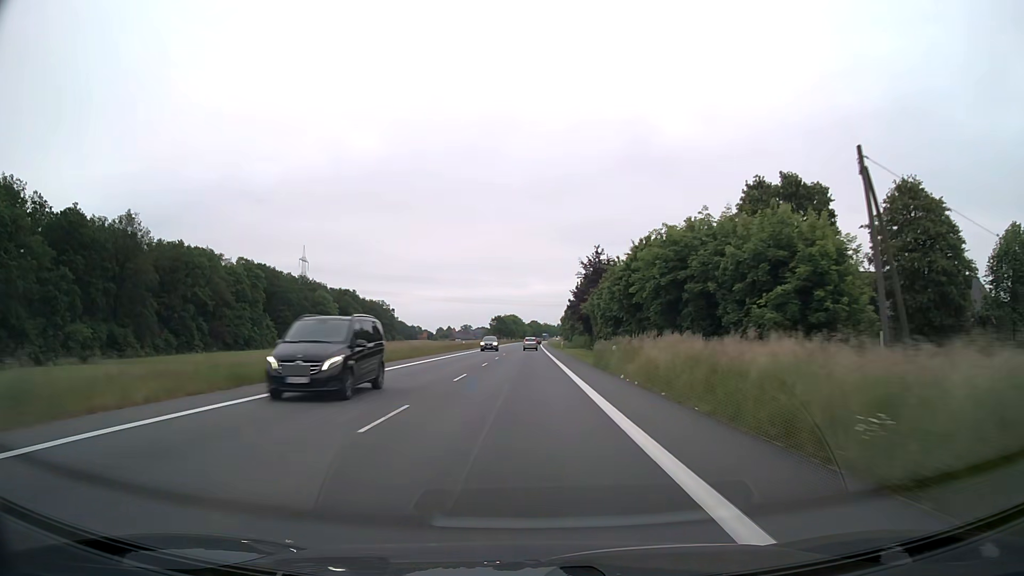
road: primary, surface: asphalt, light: Day
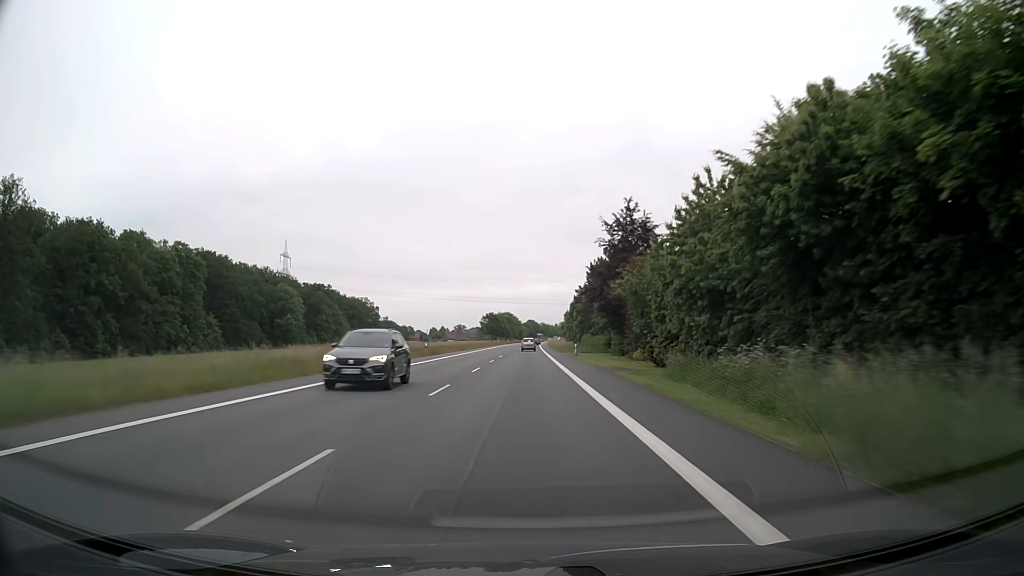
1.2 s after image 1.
(+0.1, +29.4) m; 0°
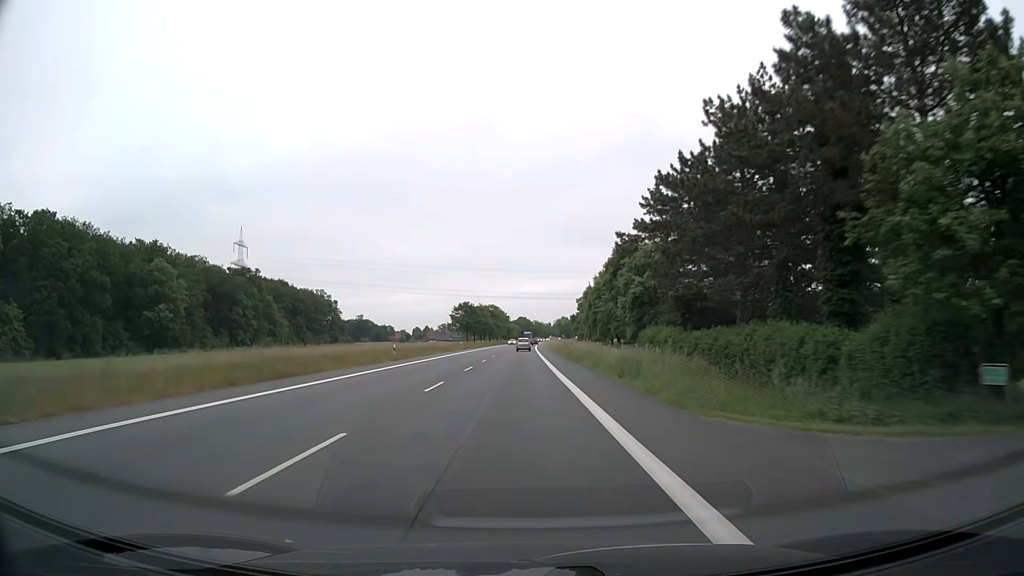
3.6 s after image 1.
(+0.6, +58.4) m; +1°
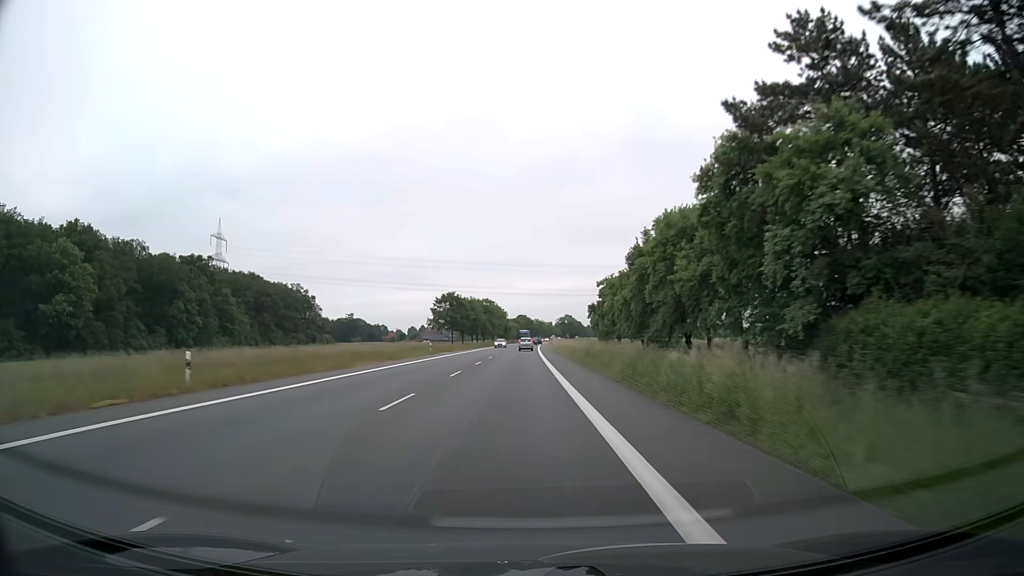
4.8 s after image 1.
(0.0, +28.8) m; 0°
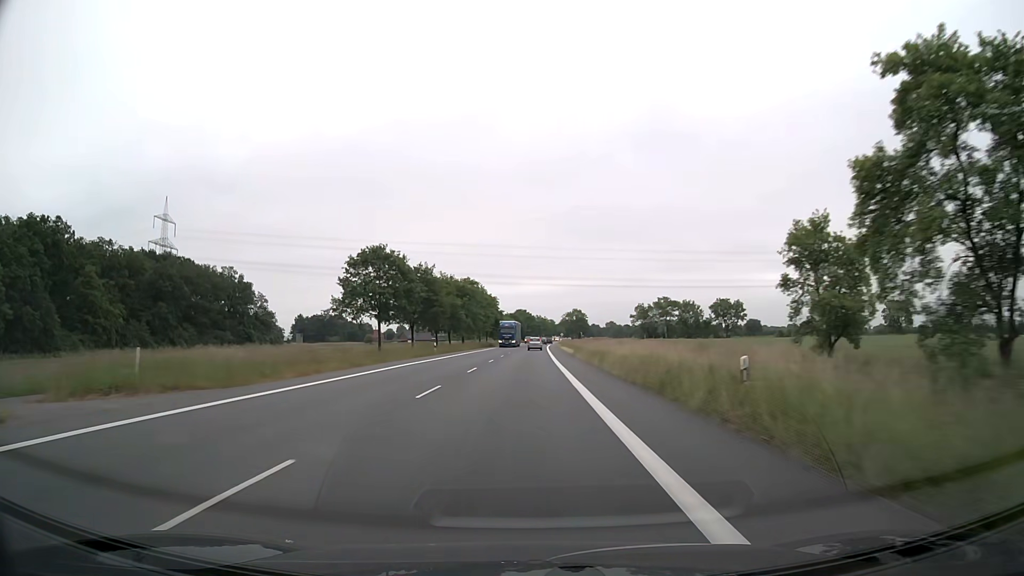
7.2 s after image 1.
(0.0, +57.4) m; 0°
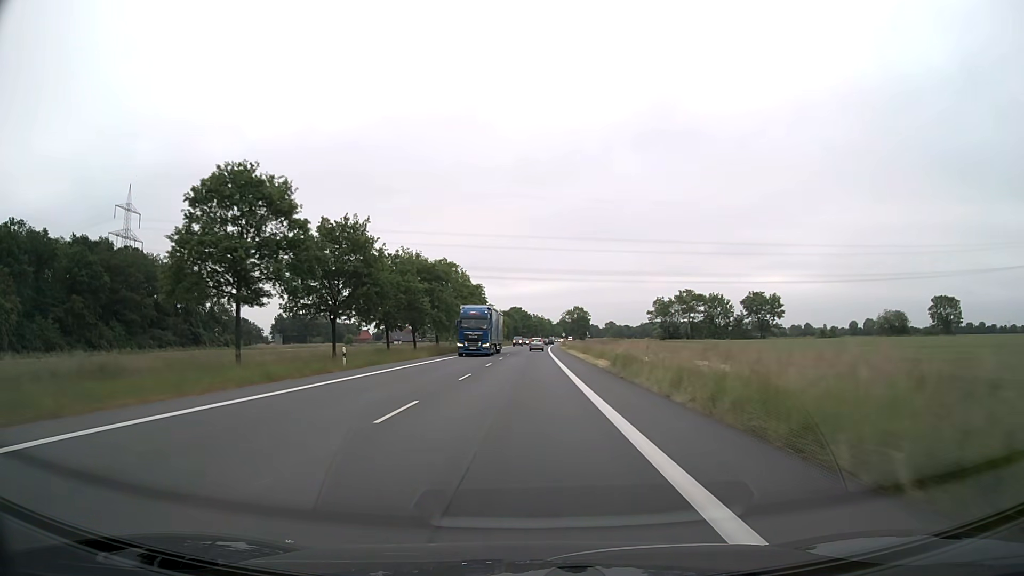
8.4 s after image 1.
(+0.1, +28.6) m; 0°
(0, +10) (0, +20) (0, +30) (0, +40) (0, +50) (+1, +60) (+1, +70) (+1, +80) (+1, +90) (+2, +100) m
